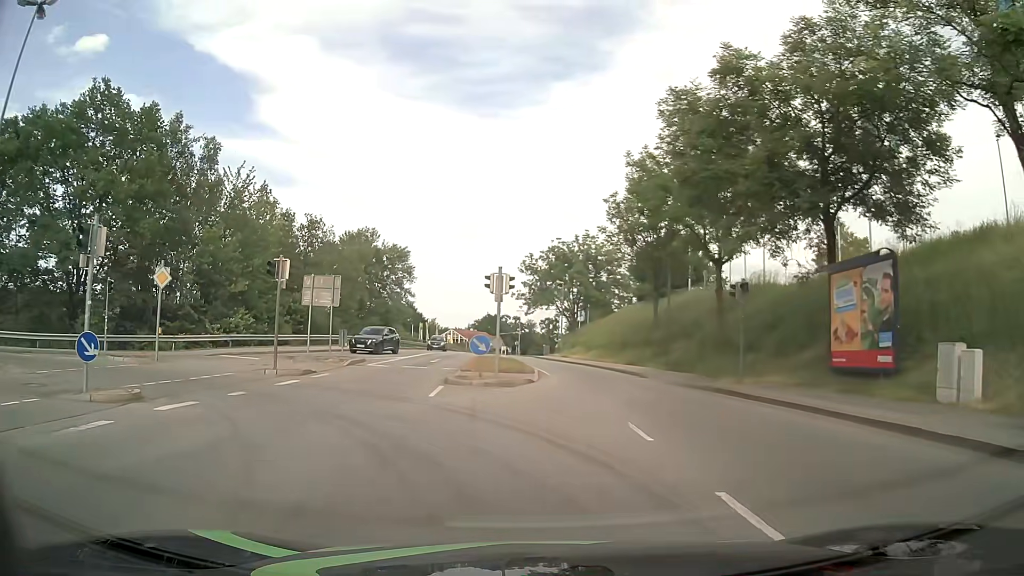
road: tertiary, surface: asphalt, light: Day
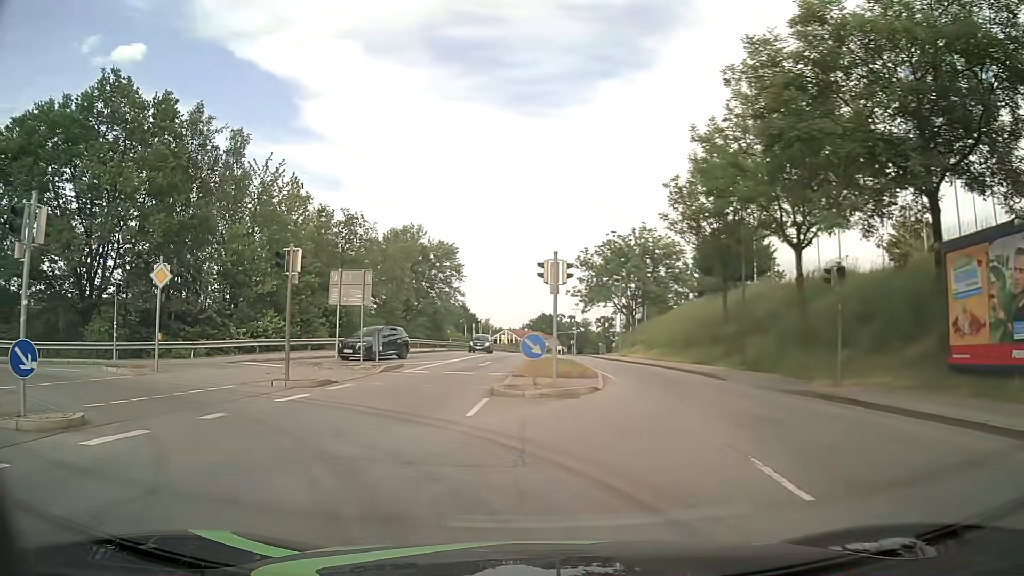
(-0.1, +3.6) m; -4°
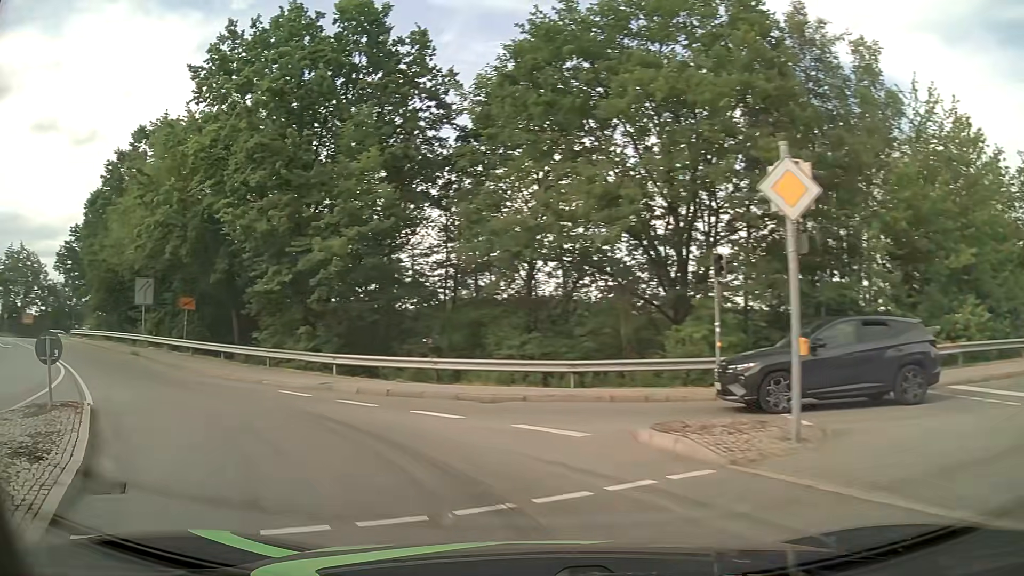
(-5.7, +12.2) m; -55°
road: primary_link
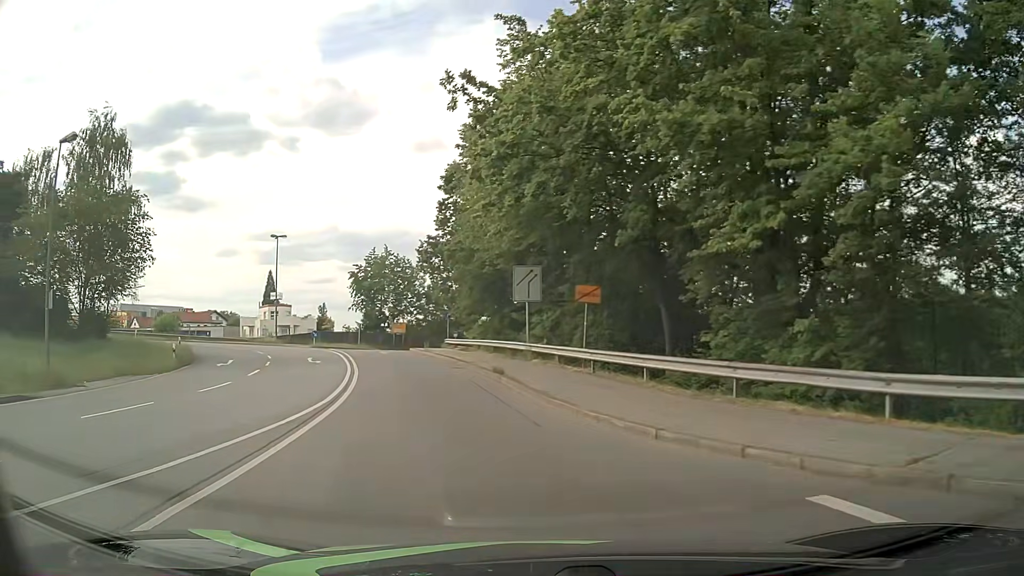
(-4.5, +11.3) m; -36°
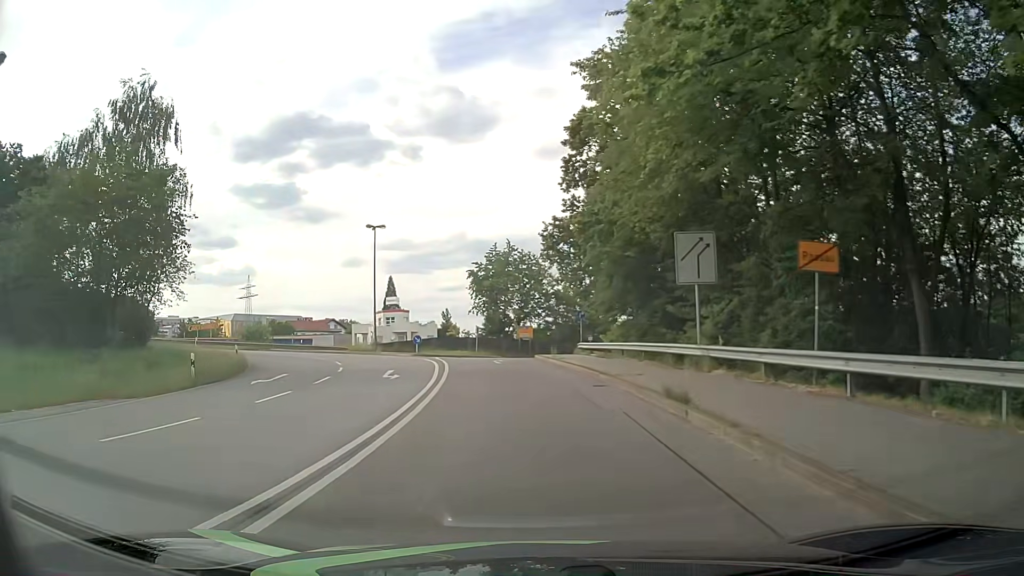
(-1.2, +9.8) m; -12°
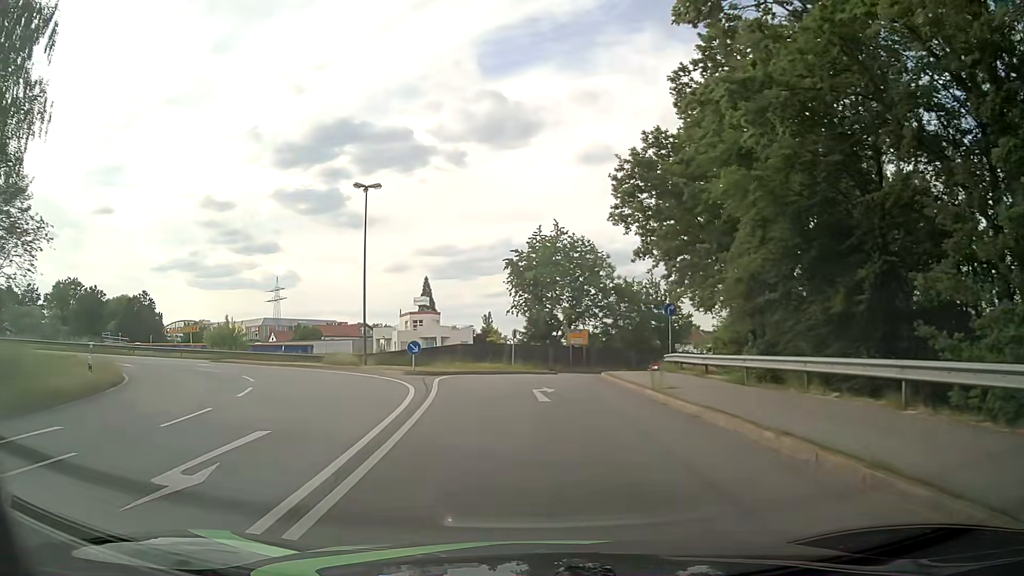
(-0.8, +16.7) m; -3°
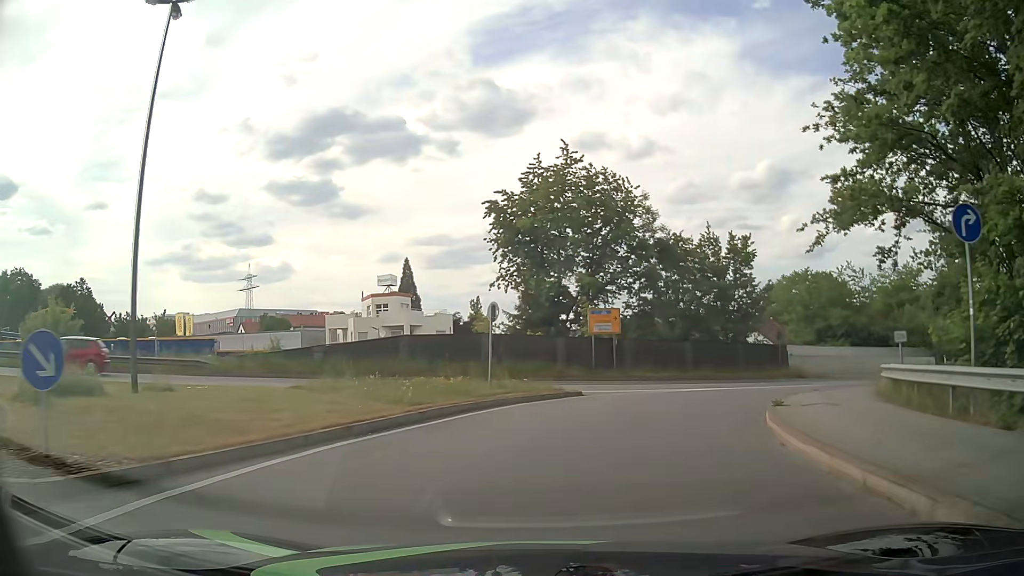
(-0.7, +22.3) m; -1°
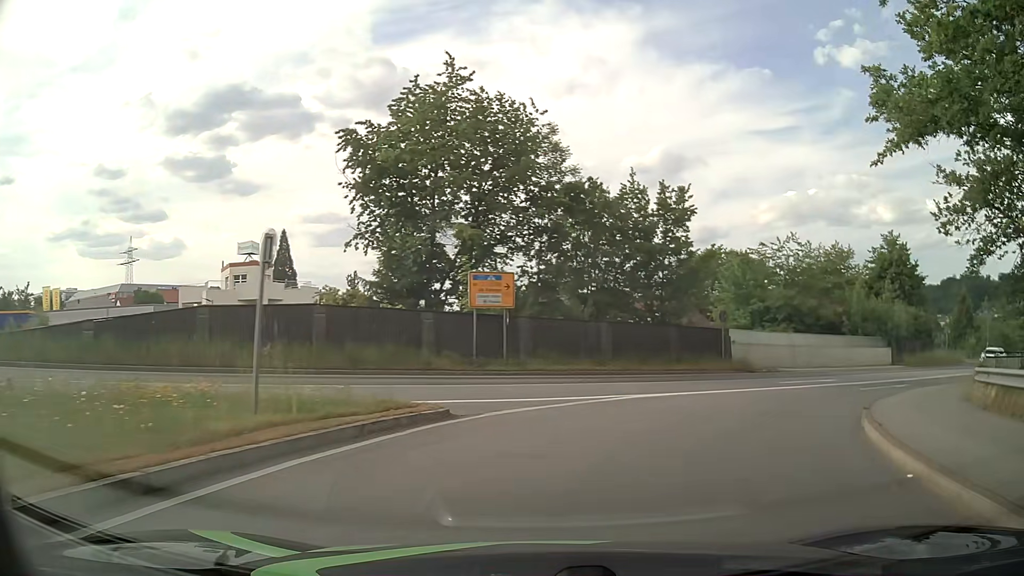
(+0.7, +10.2) m; +10°
(+2, +10) (+7, +18) (+15, +25) (+23, +30) (+31, +36) (+40, +41) (+48, +47) (+57, +52) (+65, +57) (+74, +62) m
